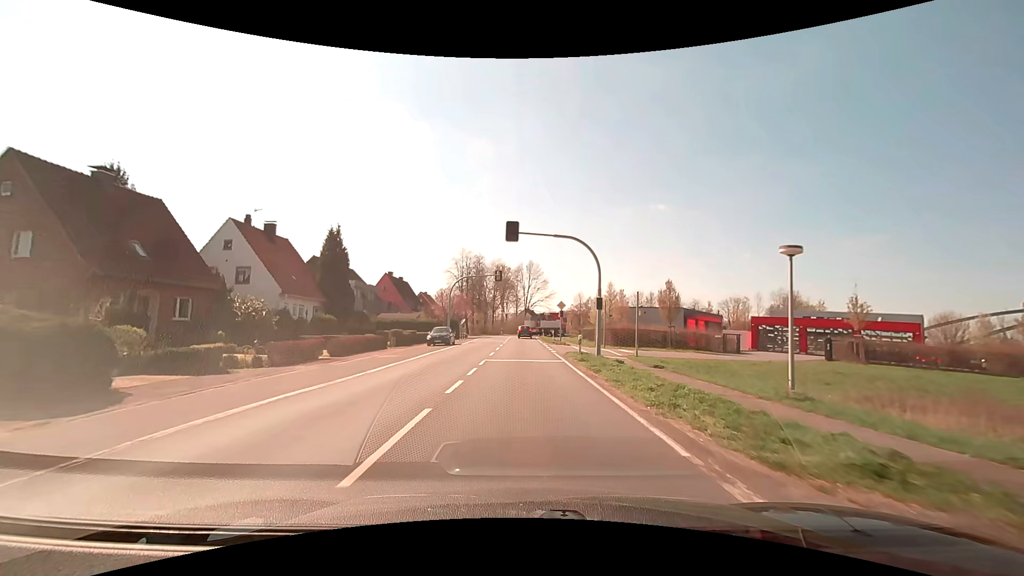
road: secondary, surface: asphalt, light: Day
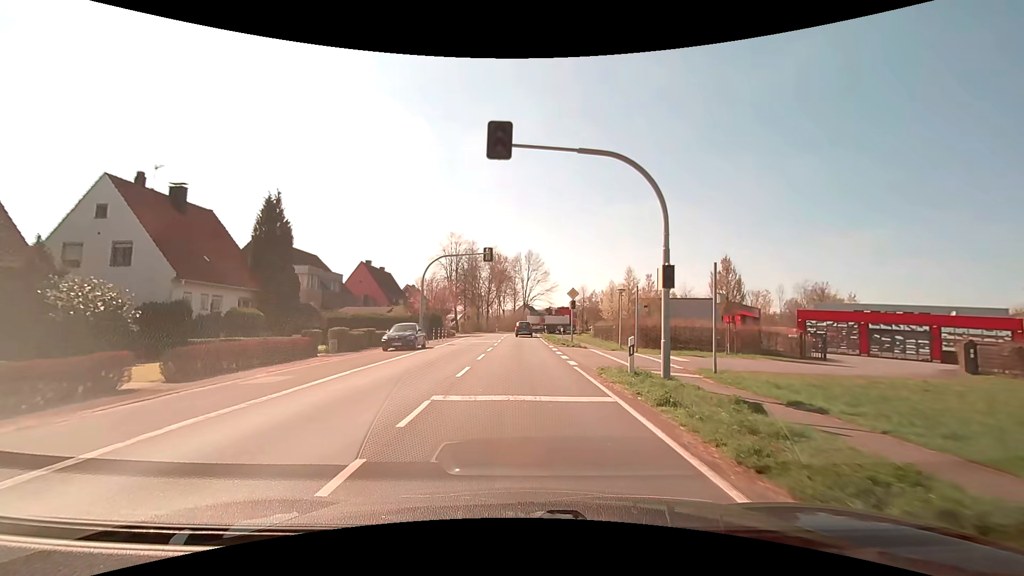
(0.0, +11.7) m; 0°
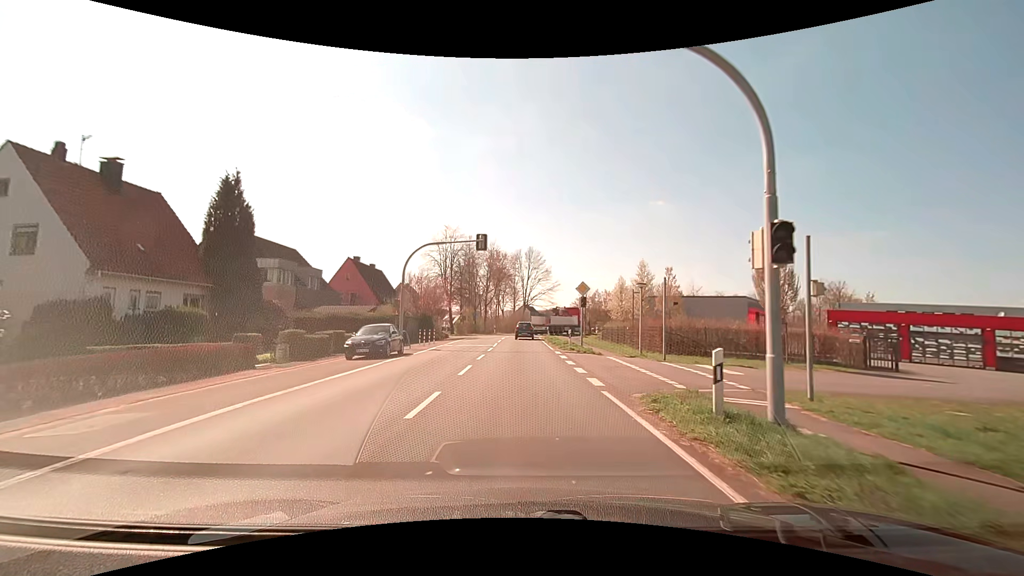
(0.0, +5.5) m; 0°
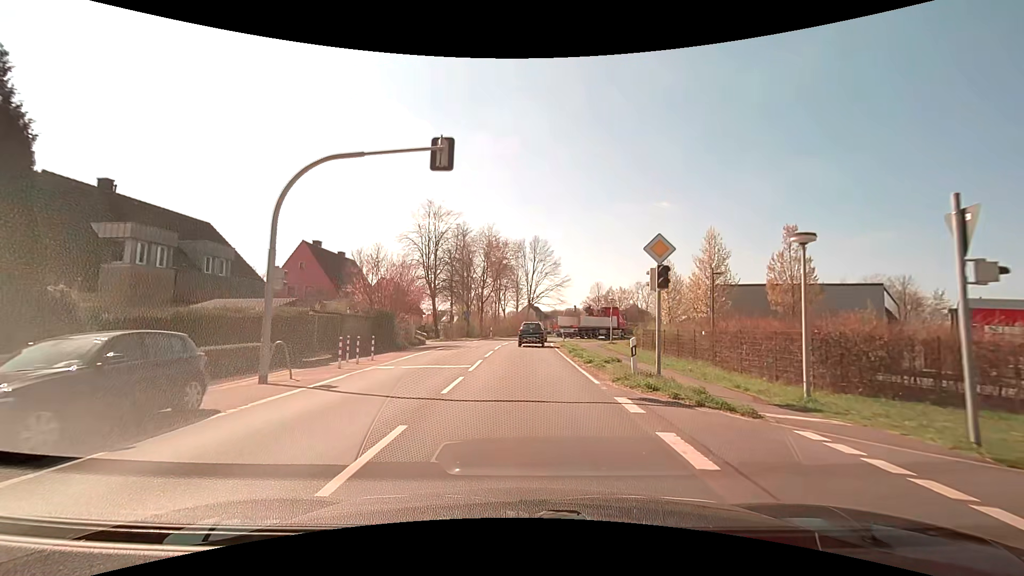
(-0.1, +15.2) m; -1°
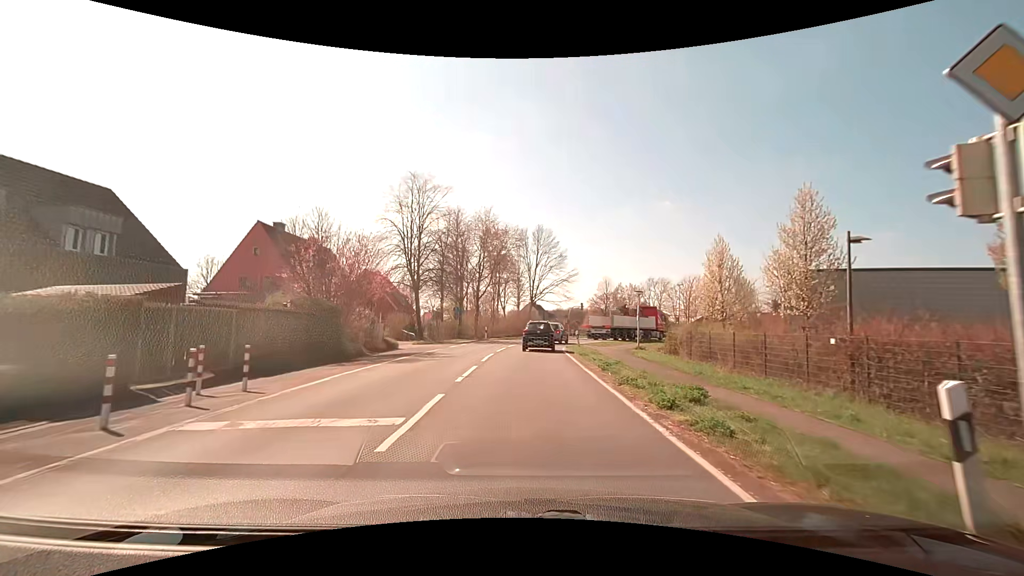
(0.0, +9.3) m; 0°
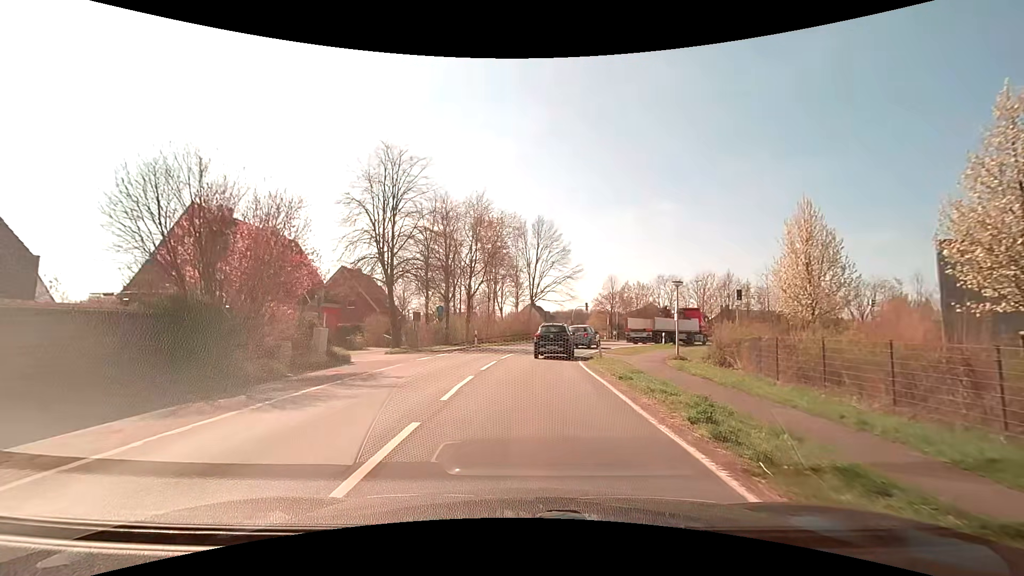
(0.0, +8.4) m; 0°
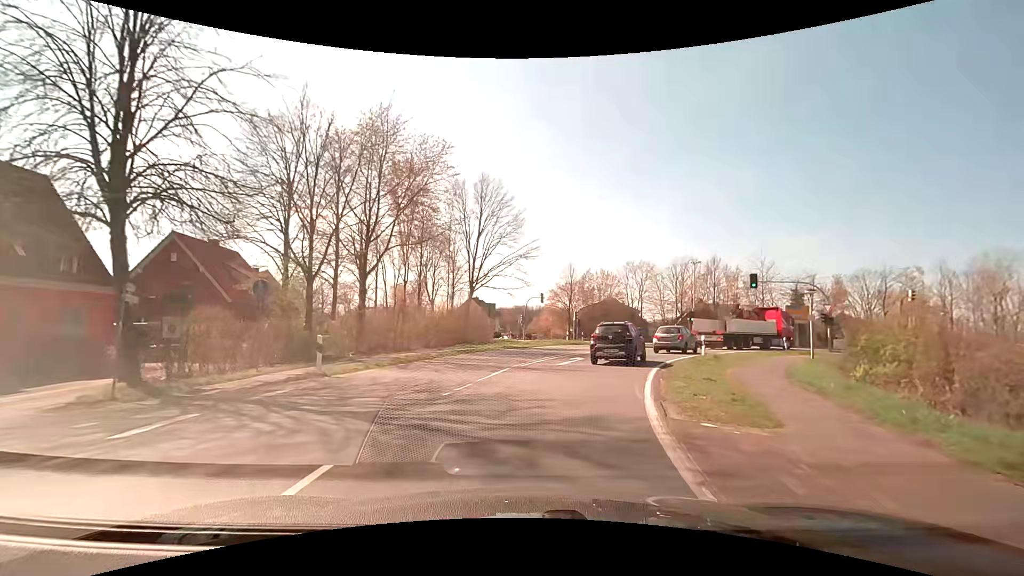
(+0.6, +20.0) m; +7°
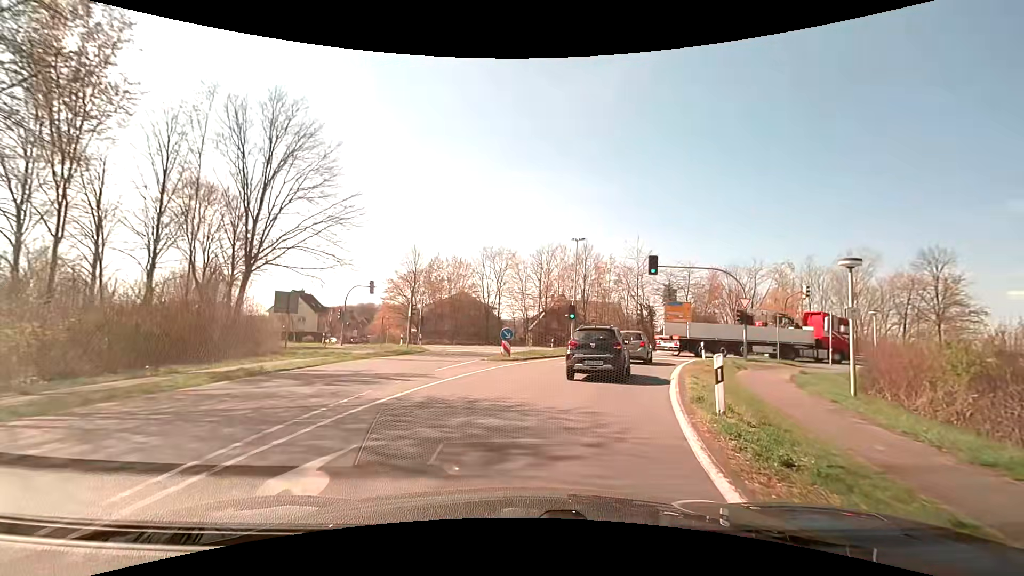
(+2.2, +16.4) m; +16°
